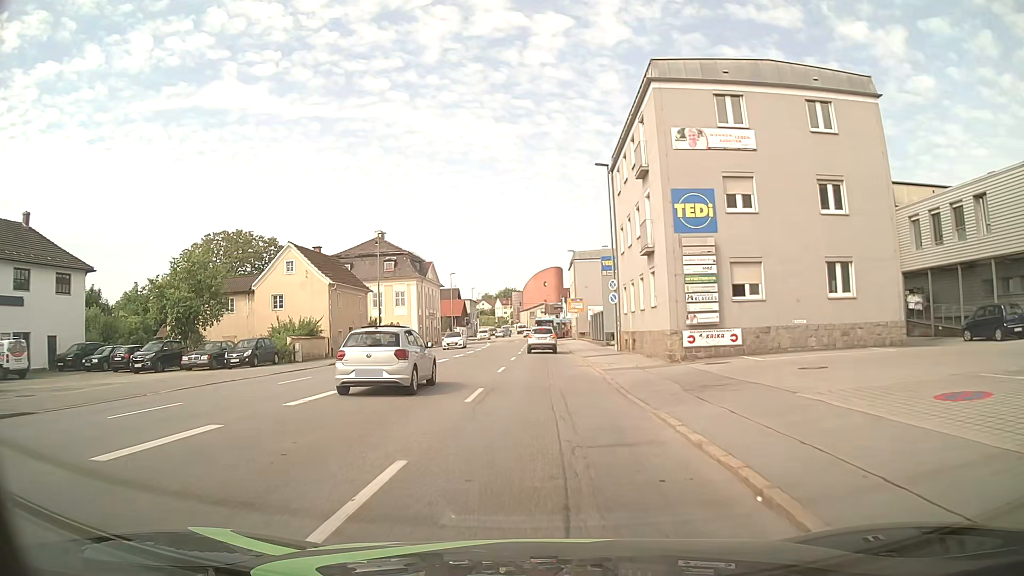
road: tertiary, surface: asphalt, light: Day
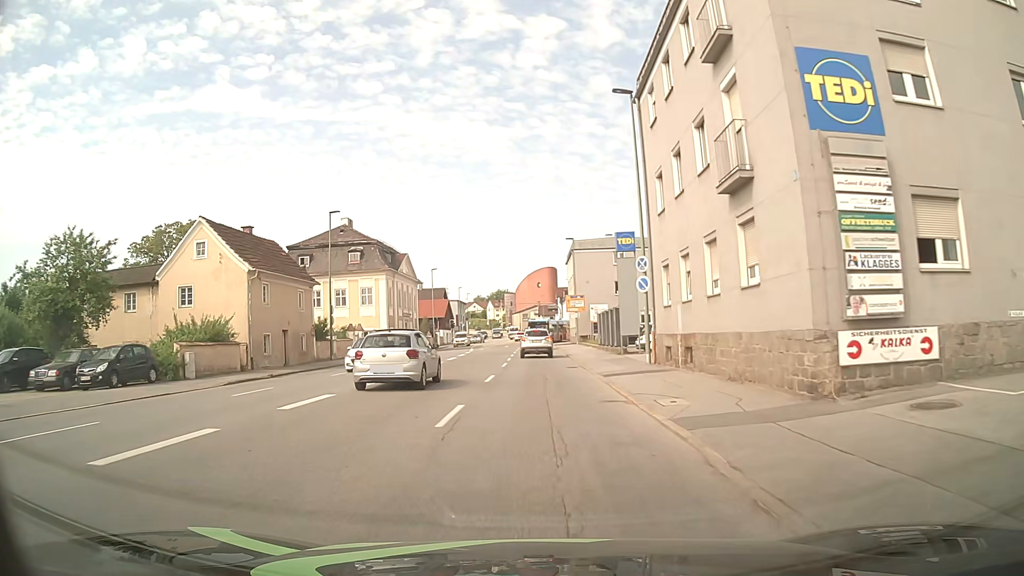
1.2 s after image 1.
(0.0, +12.1) m; +1°
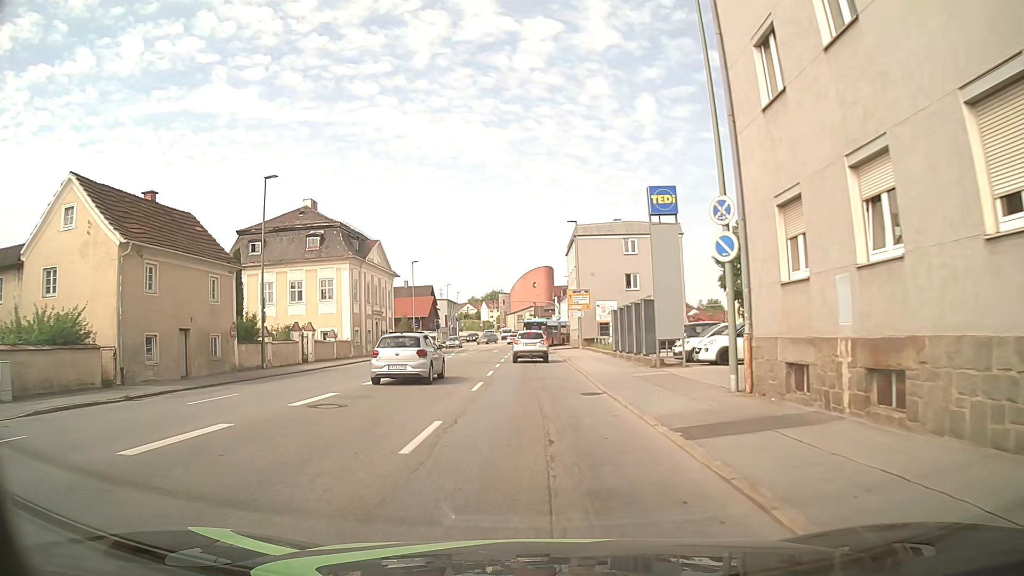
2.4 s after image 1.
(0.0, +11.0) m; 0°
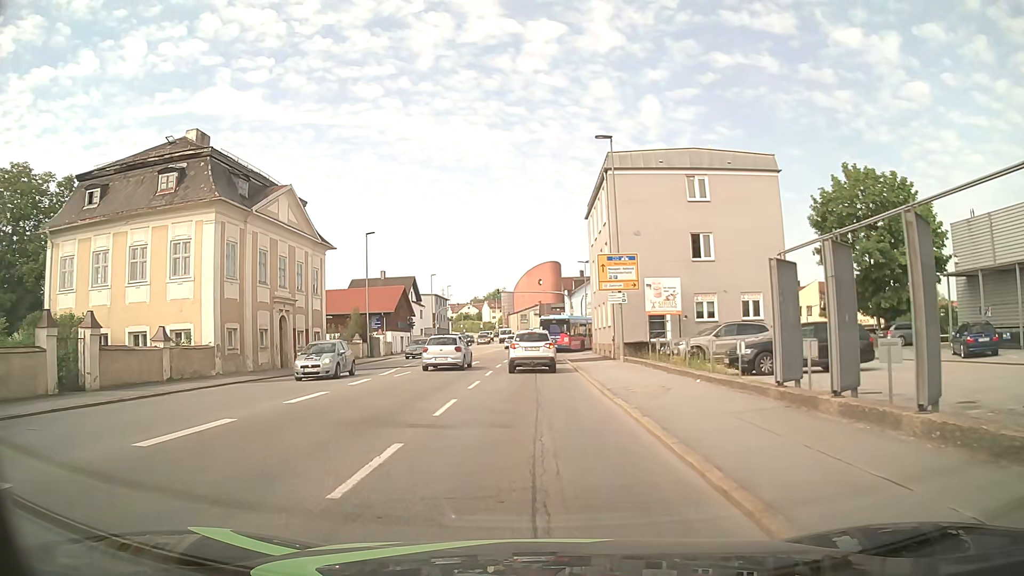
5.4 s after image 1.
(+0.1, +23.2) m; -1°
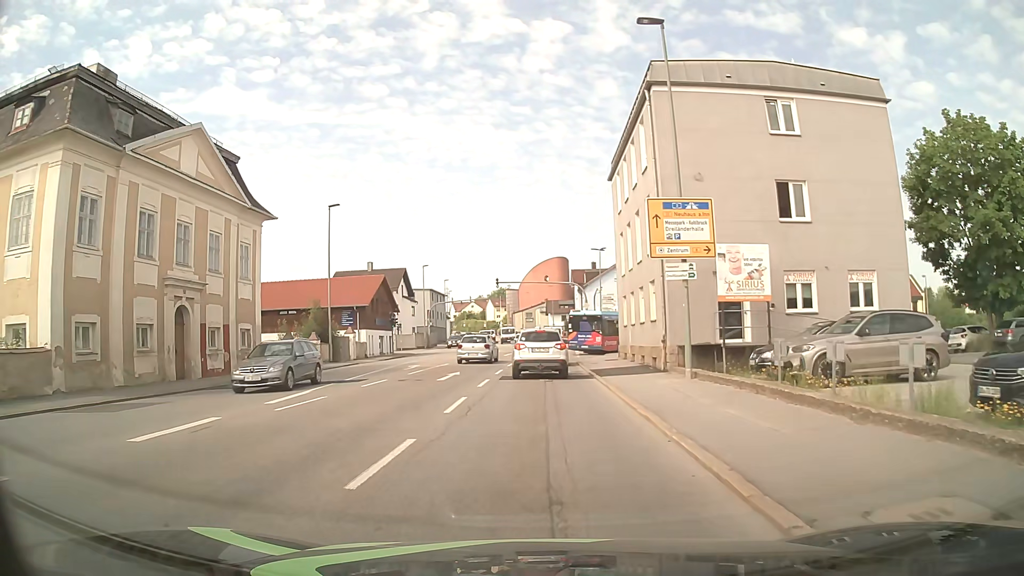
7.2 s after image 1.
(0.0, +11.8) m; 0°
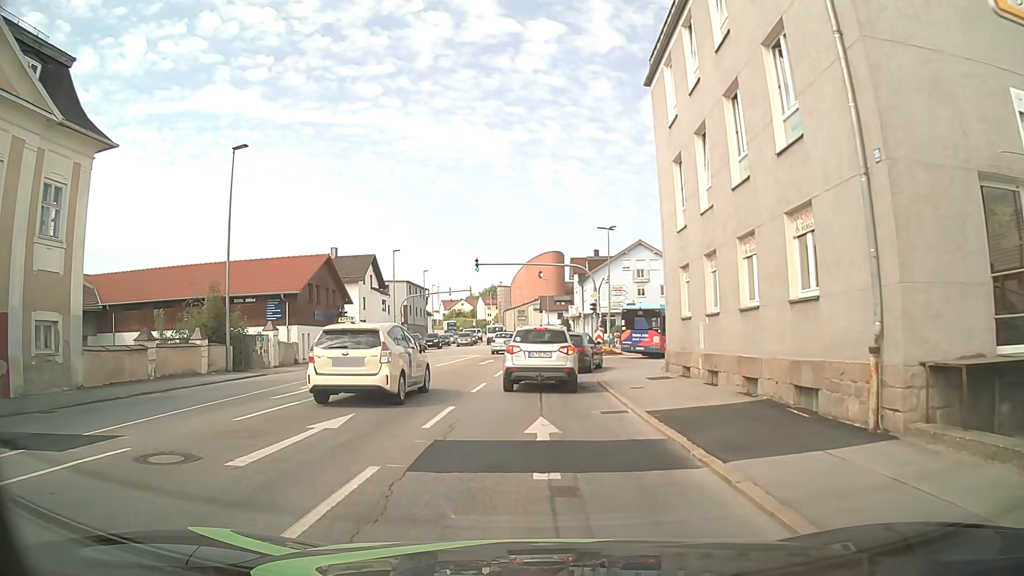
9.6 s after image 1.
(+0.1, +14.1) m; +1°
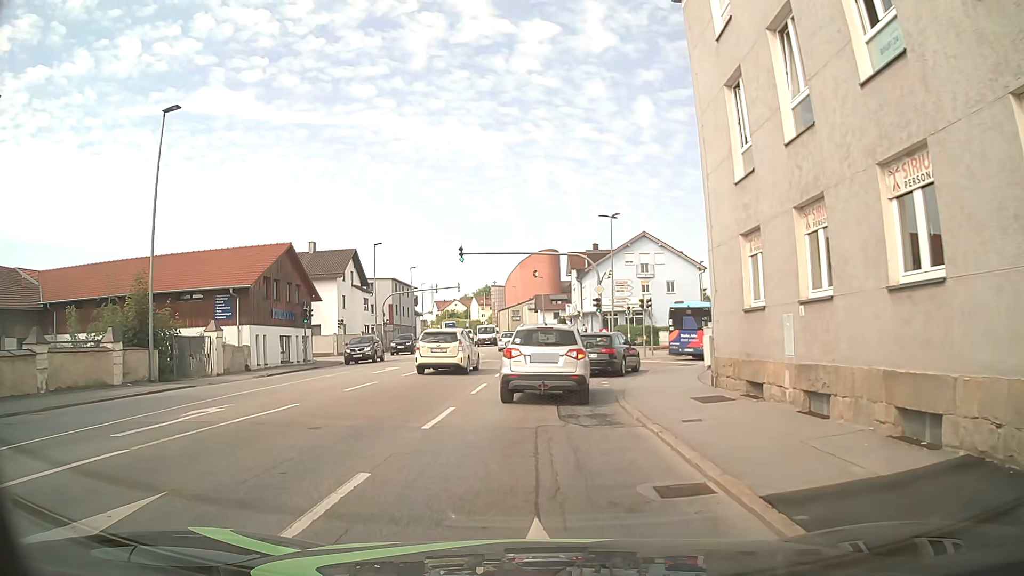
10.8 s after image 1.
(0.0, +6.1) m; +1°
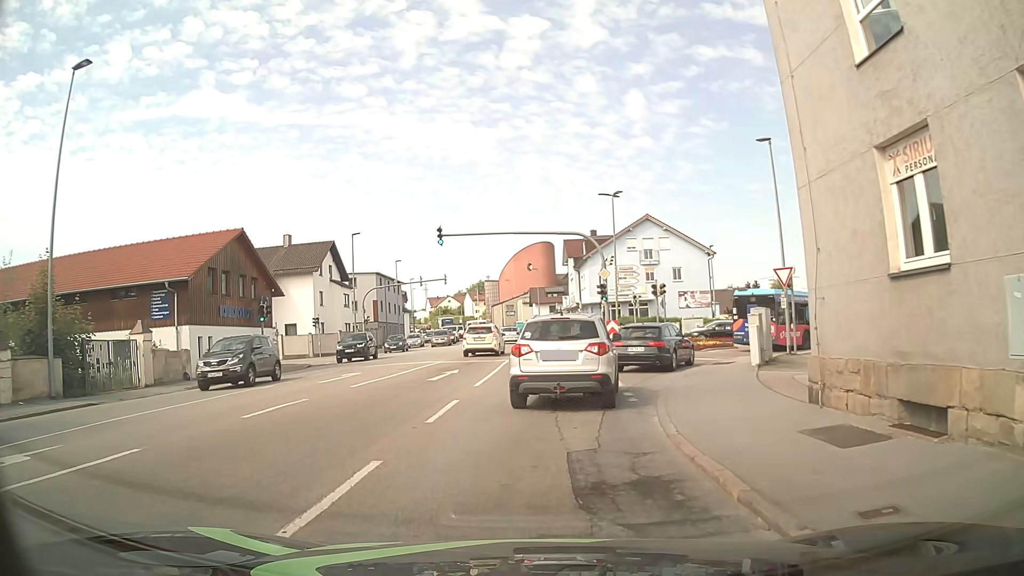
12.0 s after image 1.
(0.0, +5.8) m; -1°
(0, +10) (+1, +20) (+1, +30) (+1, +40) (+2, +50) (+2, +60) (+1, +70) (+1, +80) (0, +90) (-1, +100) m
